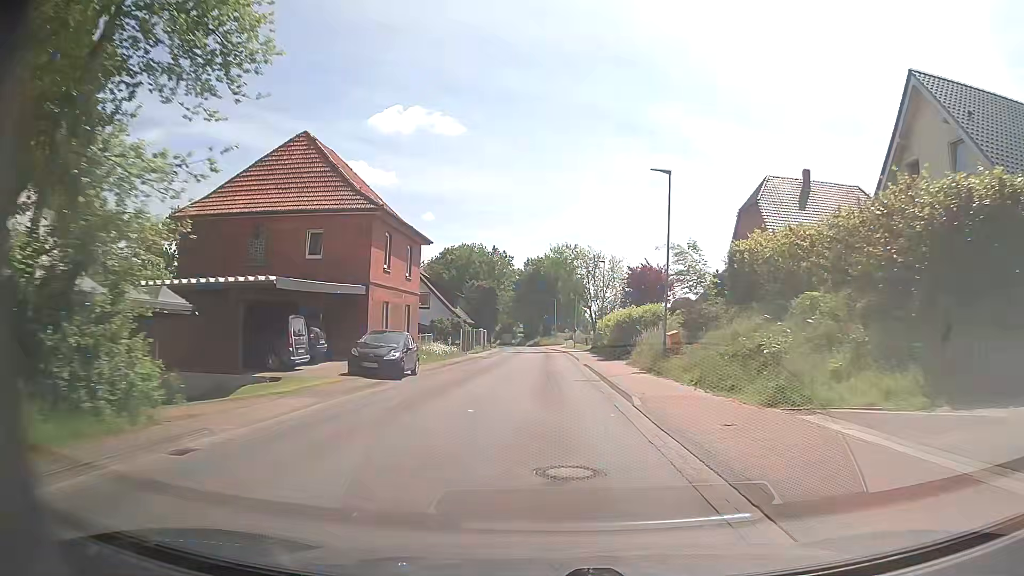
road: tertiary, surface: asphalt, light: Day
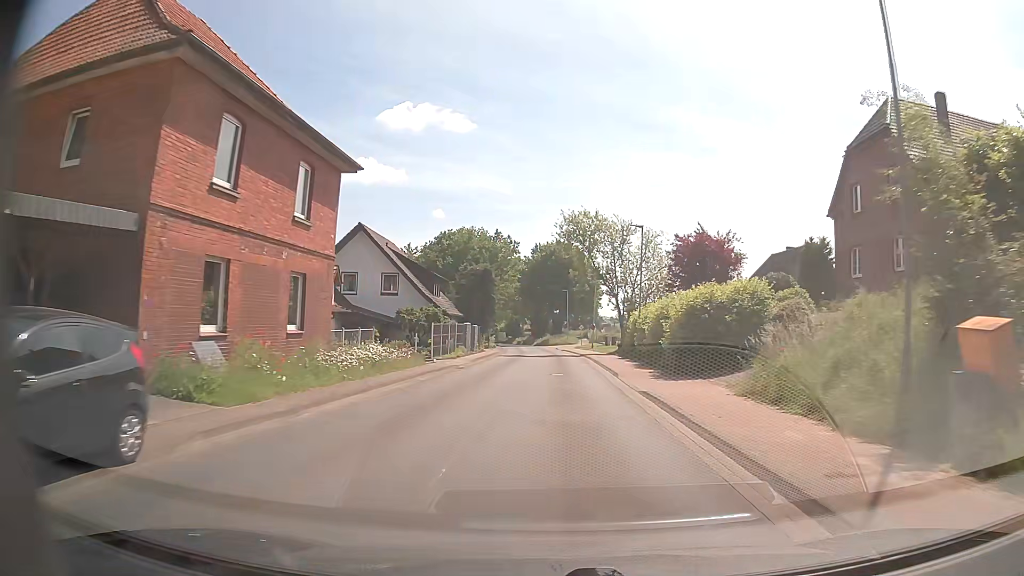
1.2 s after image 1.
(-0.1, +17.1) m; -1°
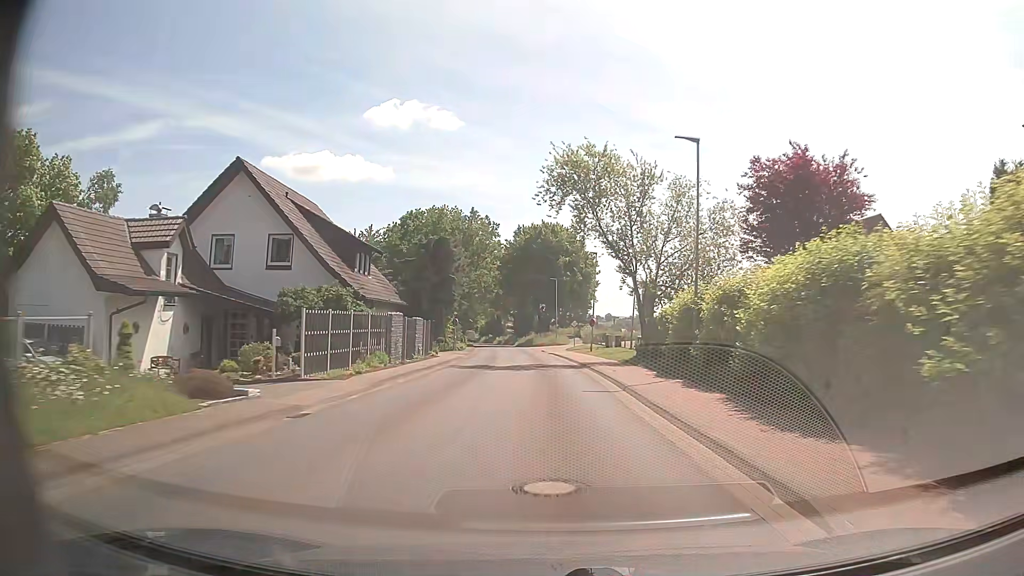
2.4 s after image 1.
(+0.2, +17.5) m; +1°
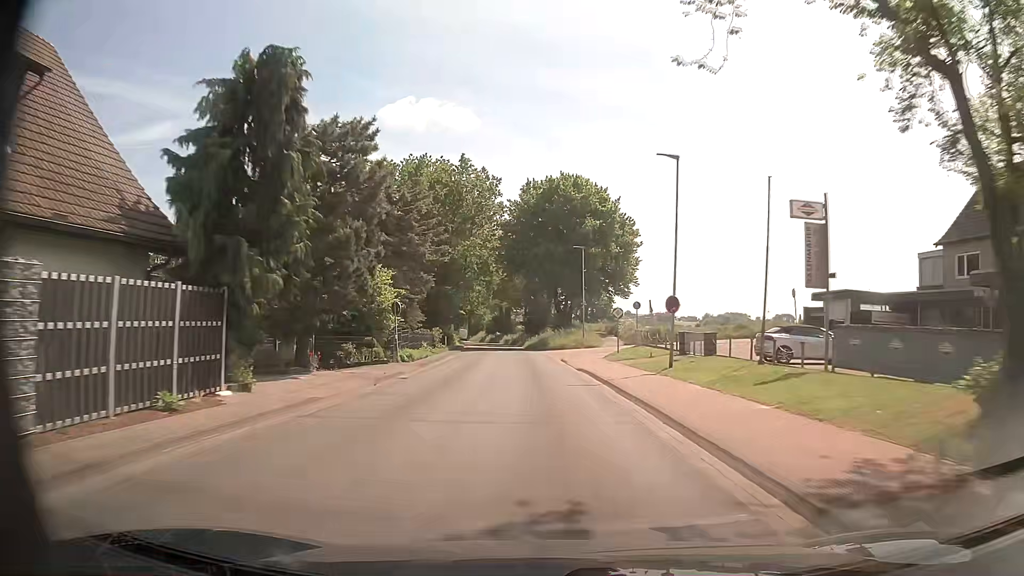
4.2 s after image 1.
(-0.4, +27.2) m; -2°
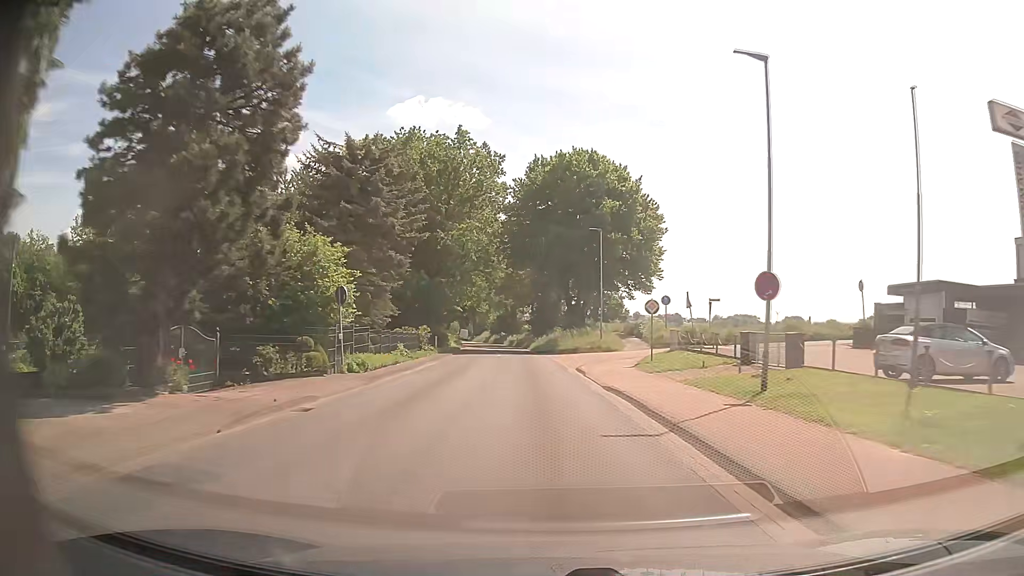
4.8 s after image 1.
(-0.1, +9.2) m; 0°
